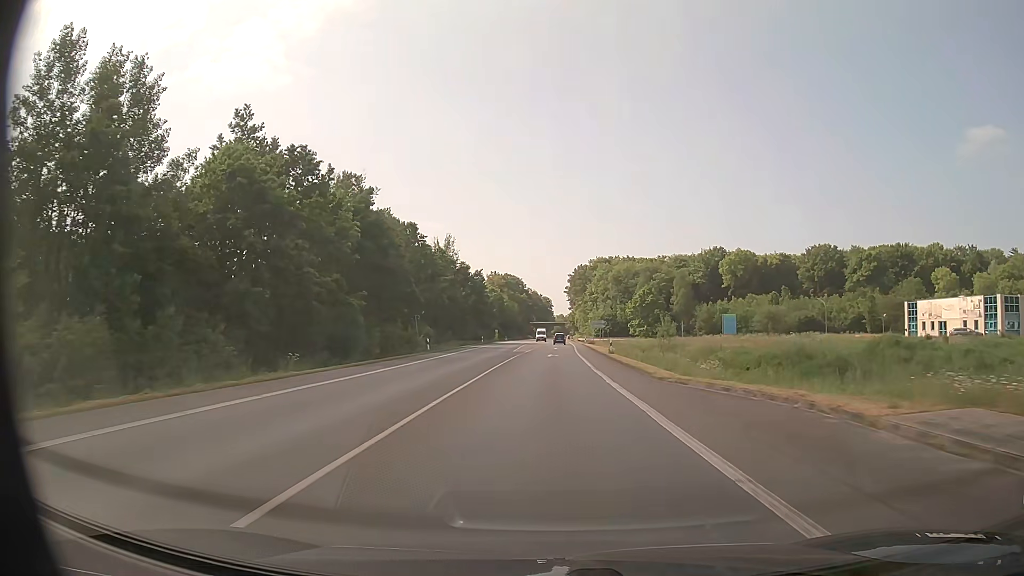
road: primary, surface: asphalt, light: Day
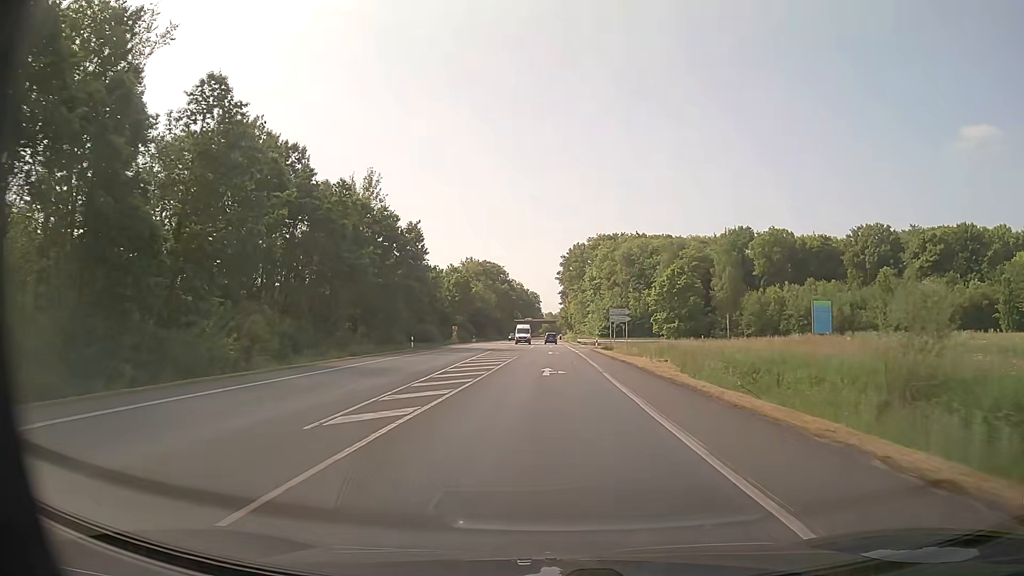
(+0.4, +45.3) m; +1°
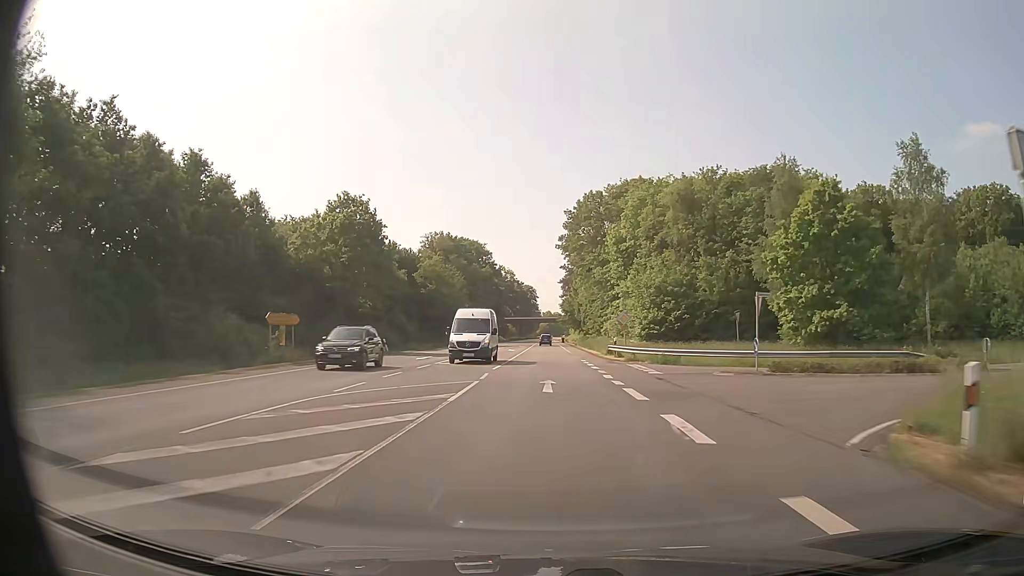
(+0.2, +56.6) m; 0°
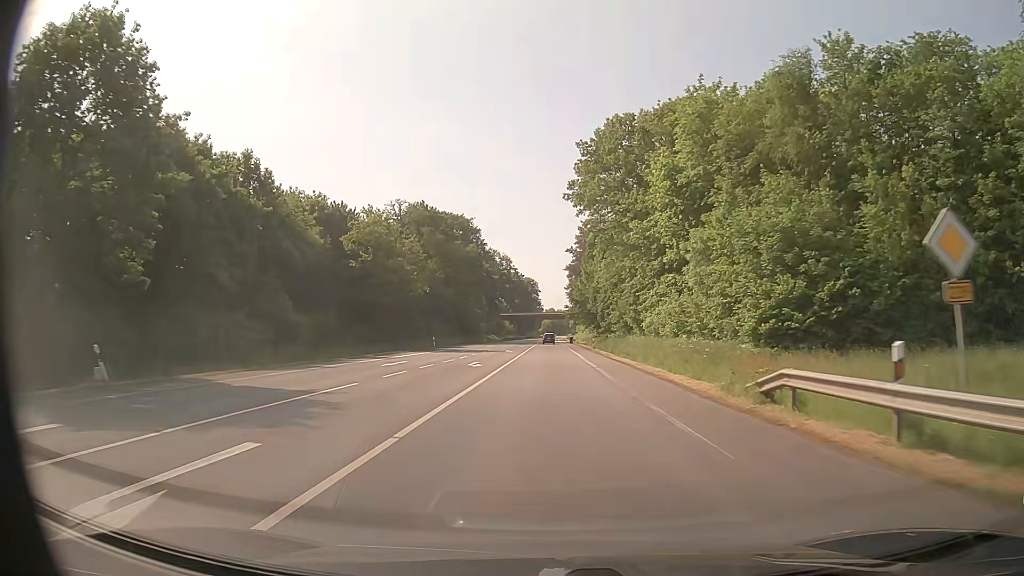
(-0.1, +33.9) m; 0°
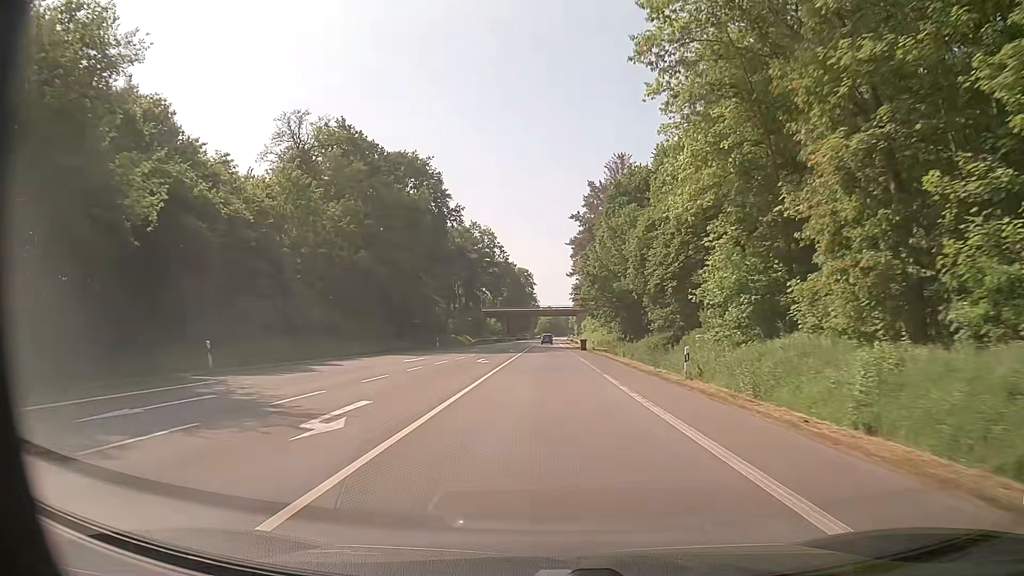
(+0.1, +45.2) m; 0°
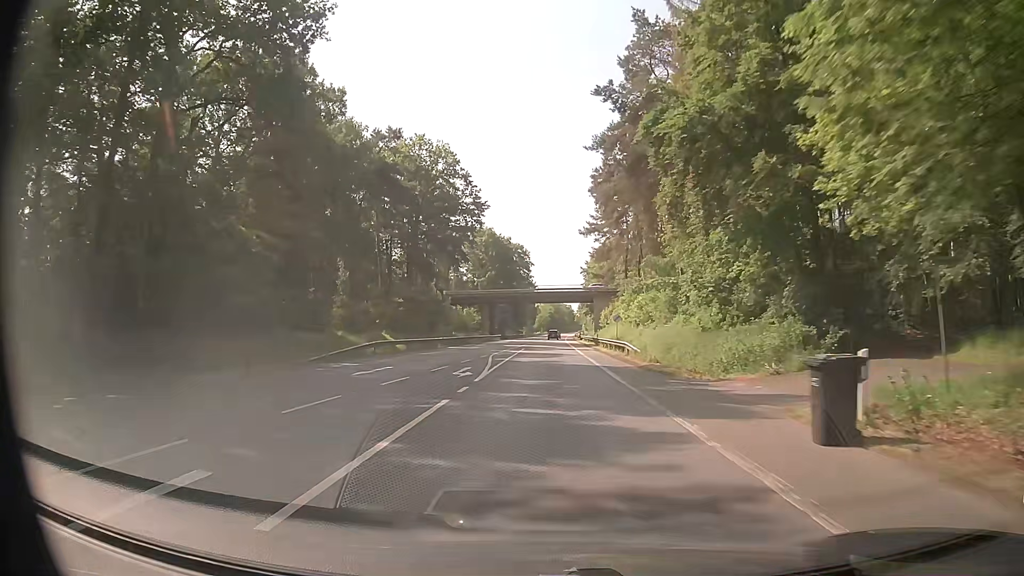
(-0.1, +56.5) m; 0°
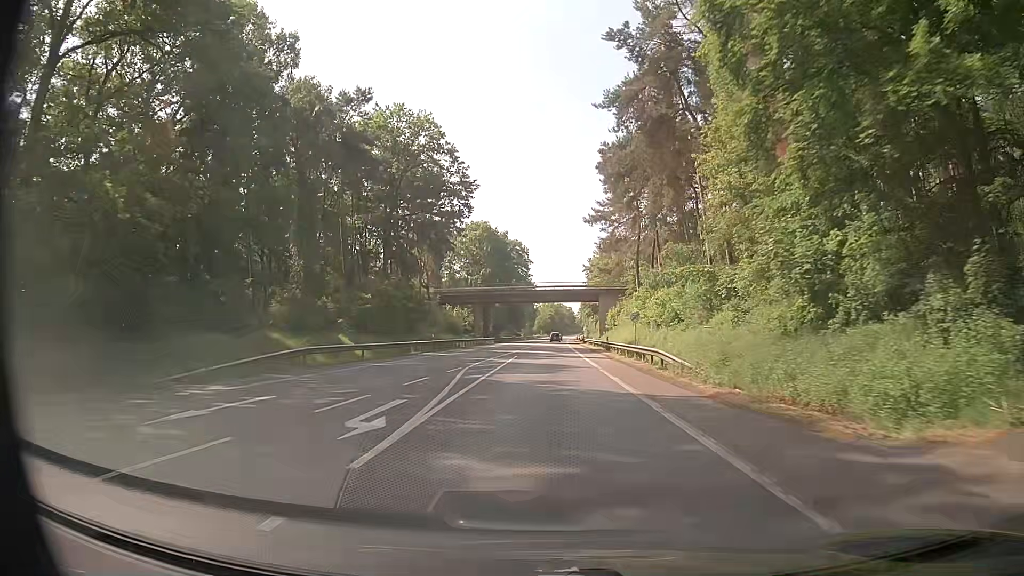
(+0.1, +11.3) m; 0°
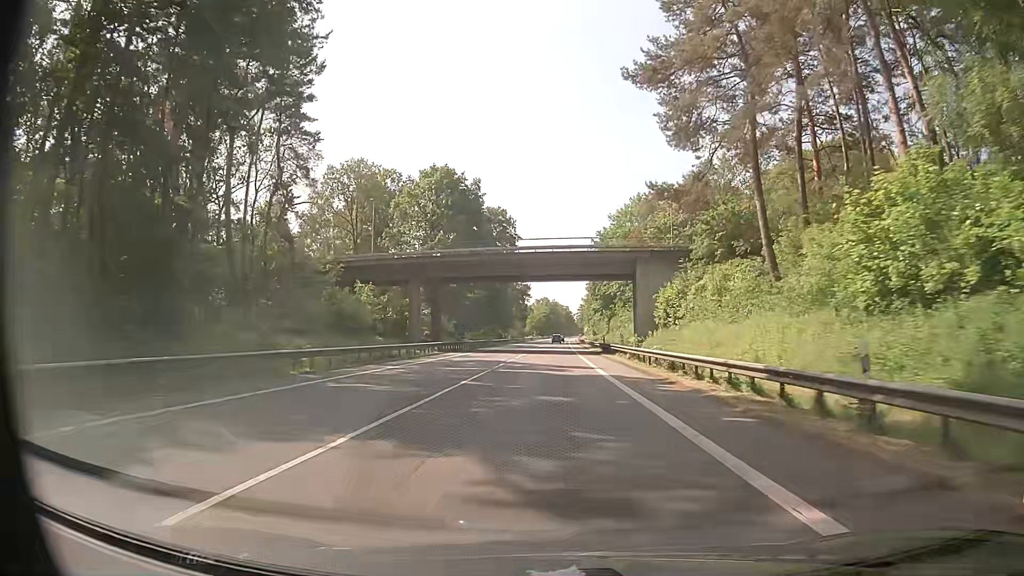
(+0.1, +45.4) m; +1°
(0, +10) (0, +20) (0, +30) (0, +40) (0, +50) (0, +60) (0, +70) (0, +80) (+1, +90) (+1, +100) m
